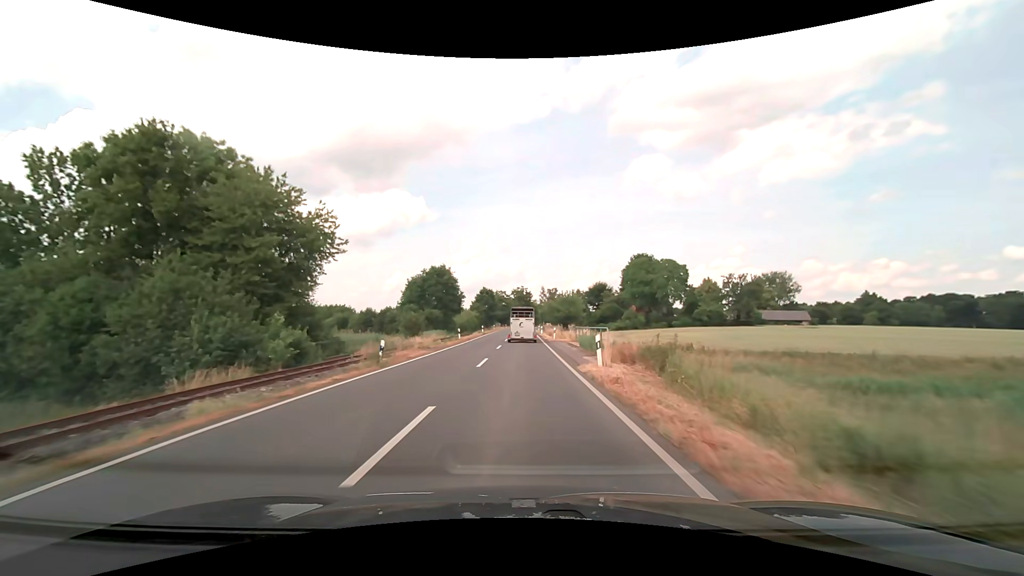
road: secondary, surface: asphalt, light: Day
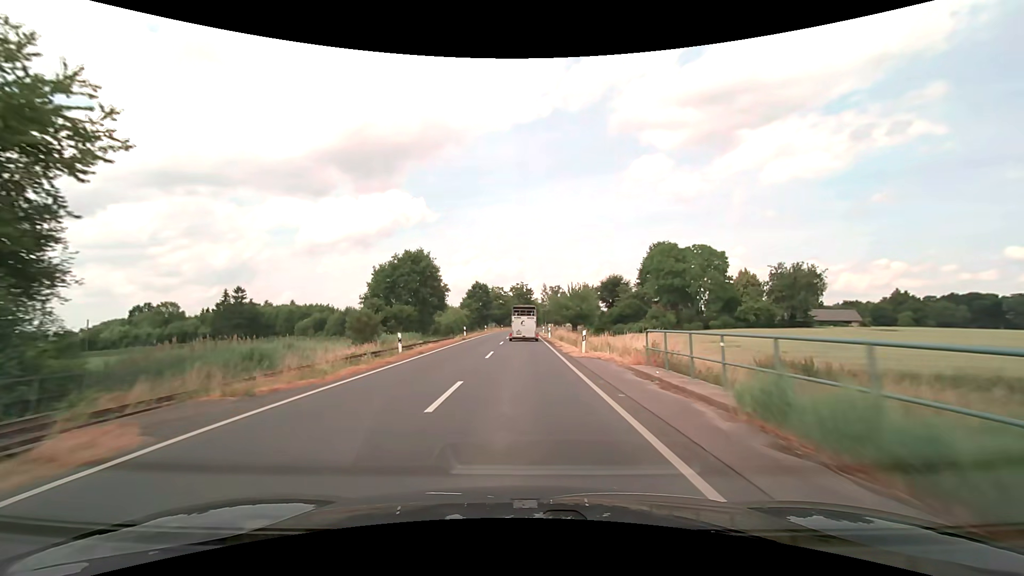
(0.0, +20.5) m; 0°
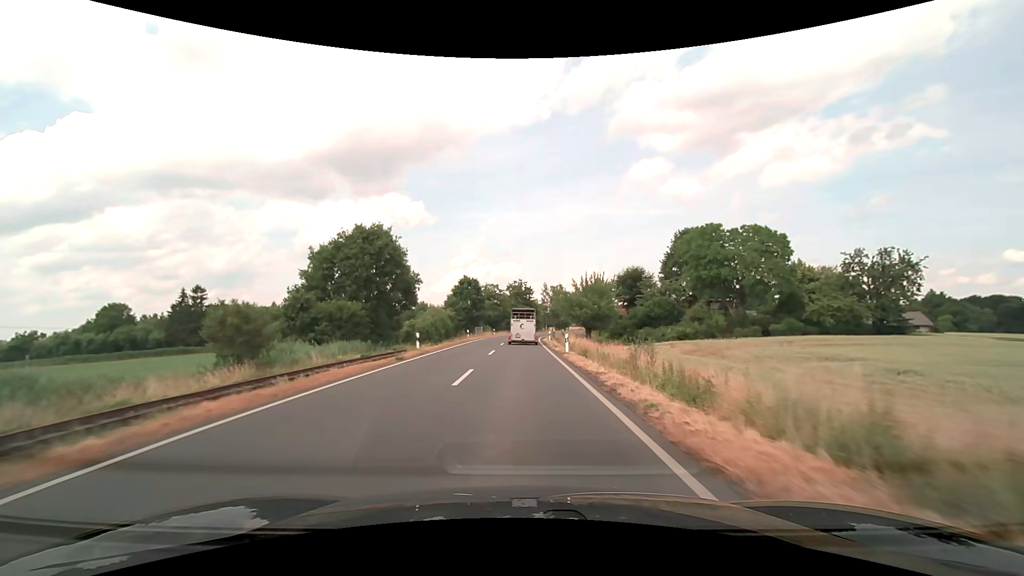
(+0.1, +20.5) m; 0°
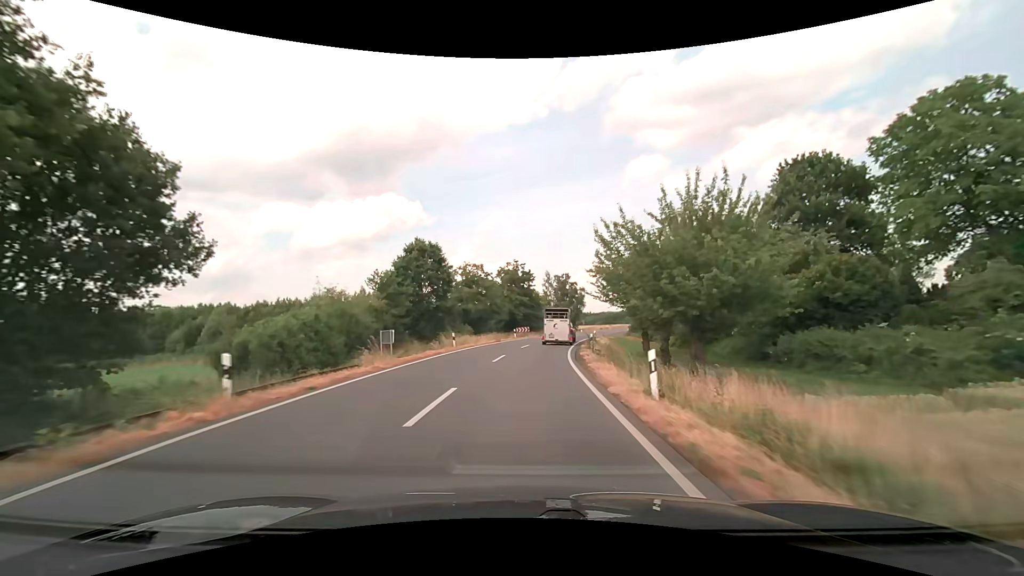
(+0.1, +40.3) m; 0°
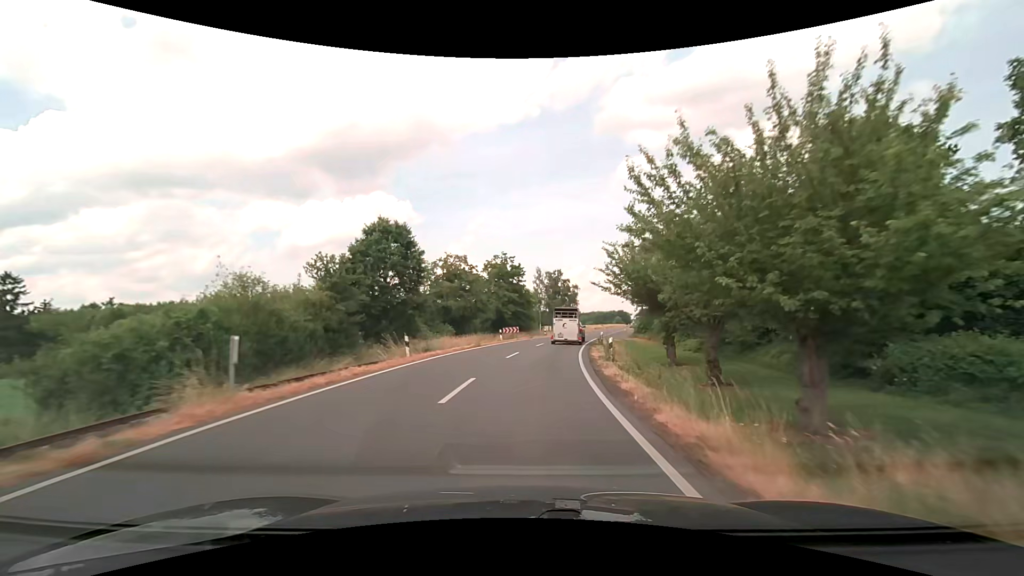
(+0.1, +10.1) m; +1°
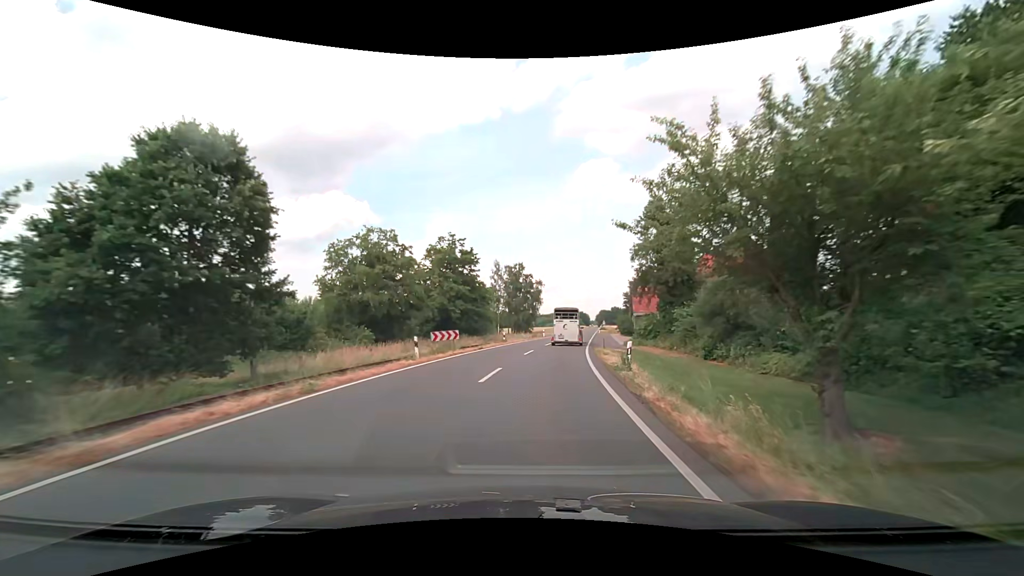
(+0.7, +20.6) m; +5°
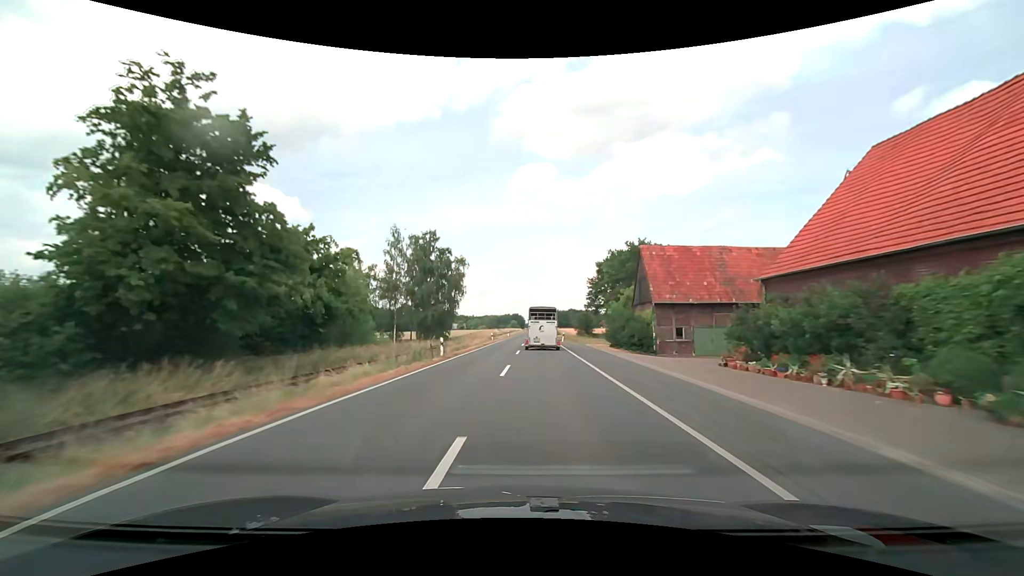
(+3.6, +46.0) m; +7°
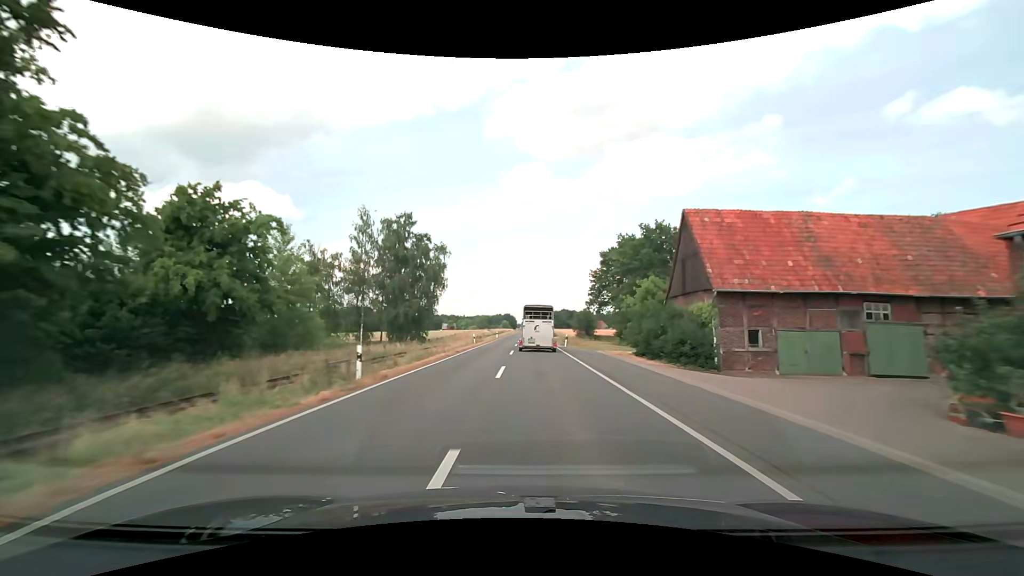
(+0.1, +12.8) m; +1°
(0, +10) (0, +20) (0, +30) (0, +40) (0, +50) (-1, +60) (-1, +70) (-2, +80) (-2, +90) (-2, +100) m
